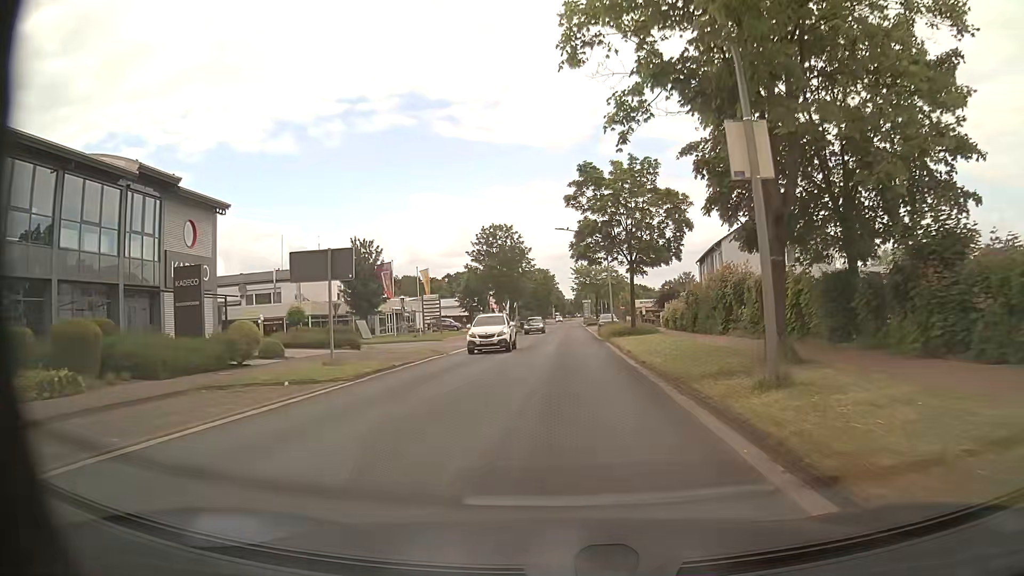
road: unclassified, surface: asphalt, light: Day
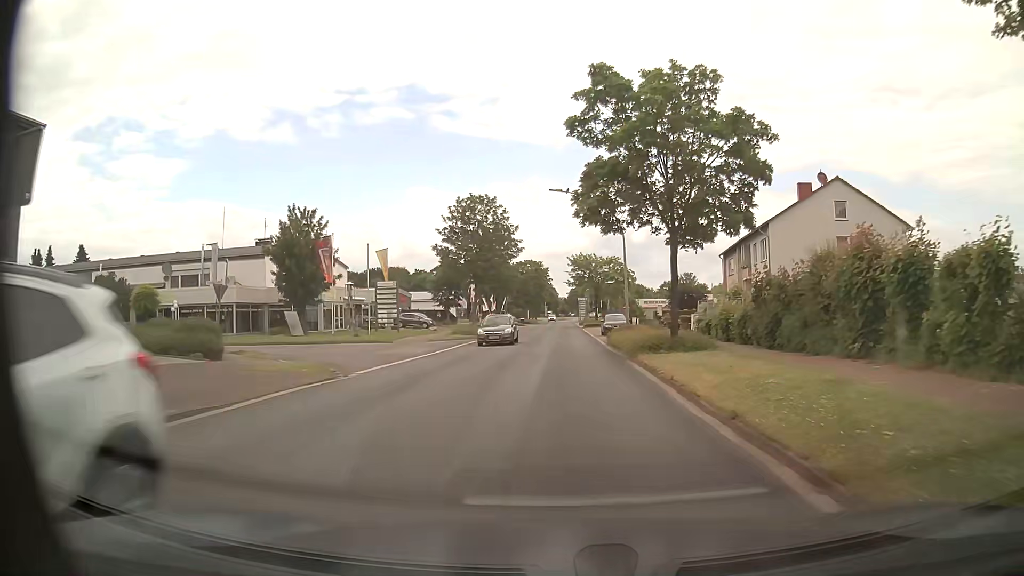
(0.0, +14.6) m; +1°
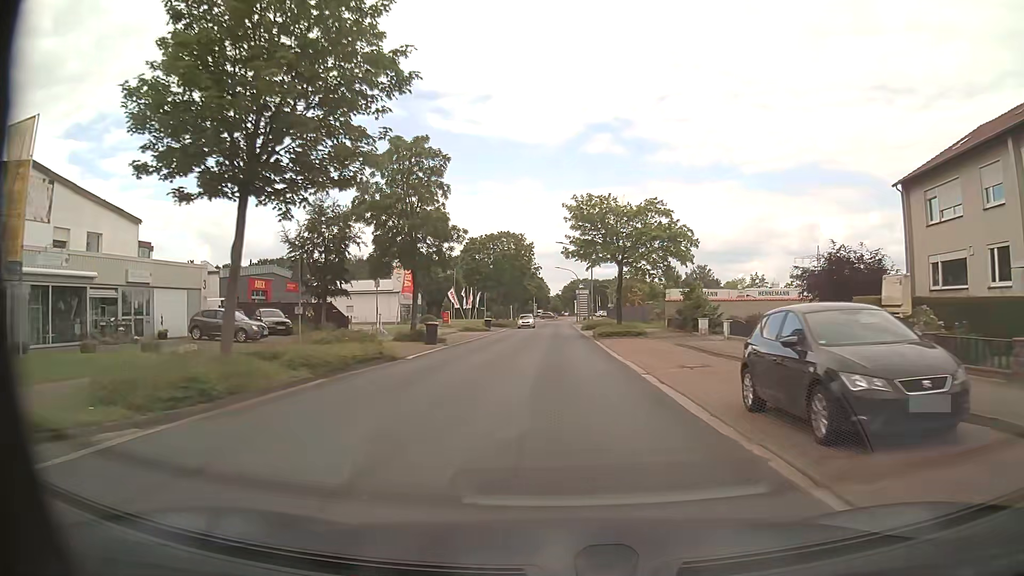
(+0.2, +38.7) m; +1°
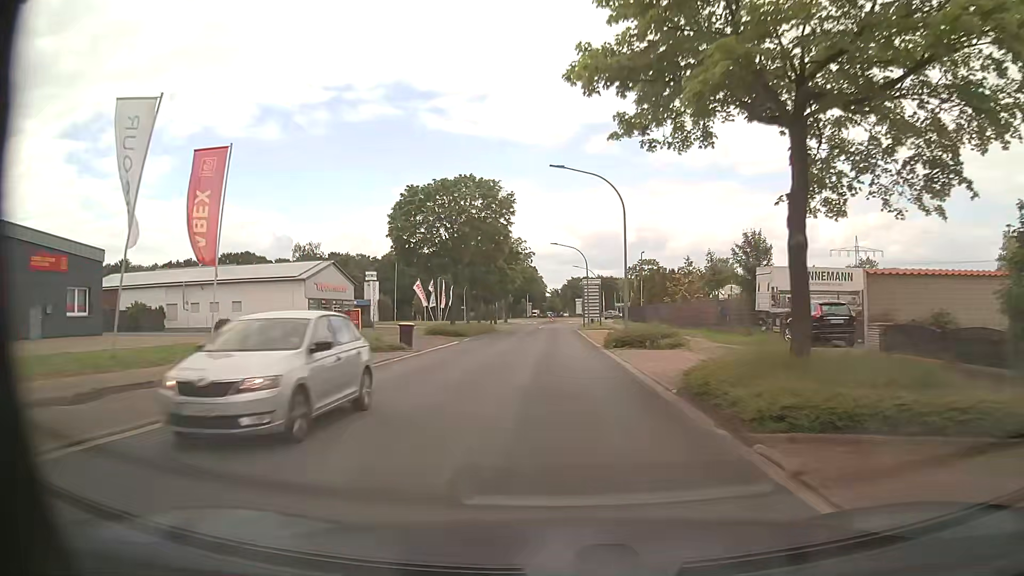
(+0.1, +31.9) m; 0°
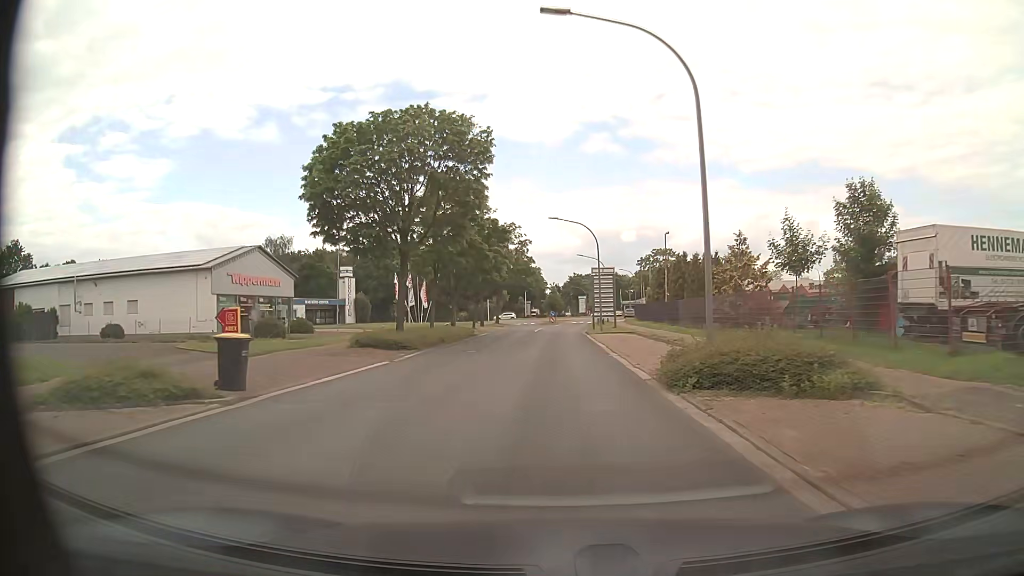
(-0.1, +15.9) m; 0°
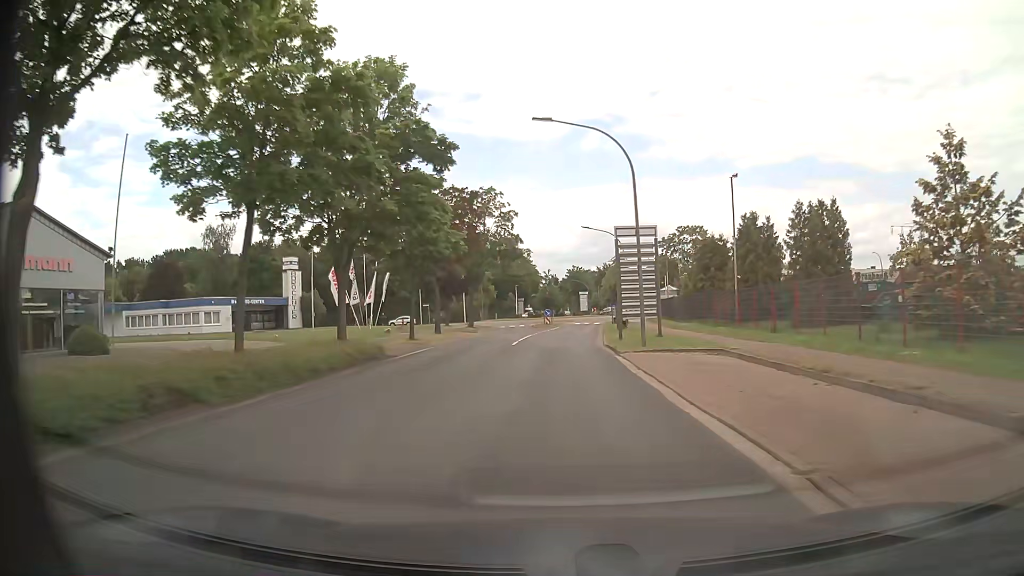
(-0.3, +23.4) m; -1°
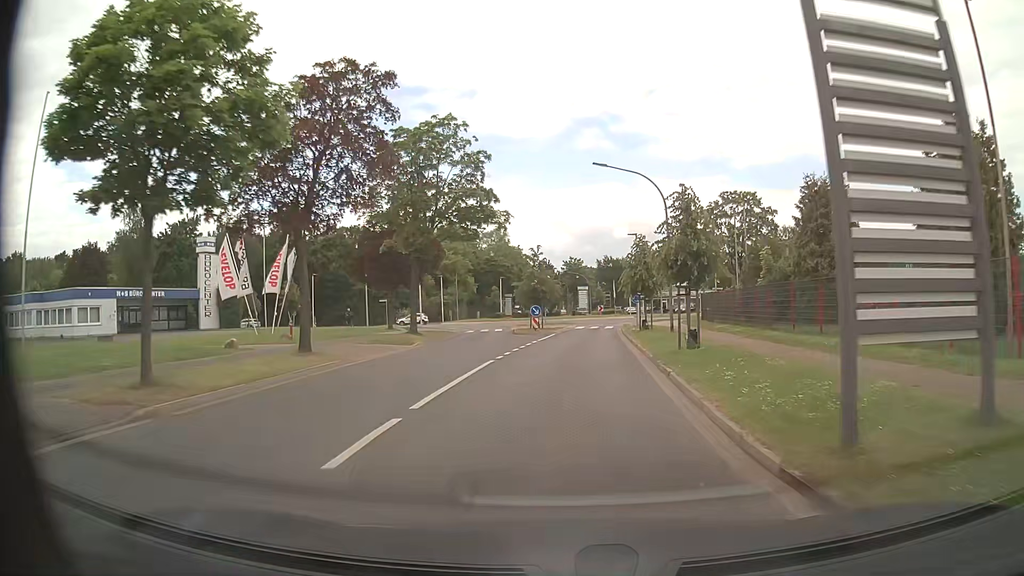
(0.0, +22.3) m; 0°
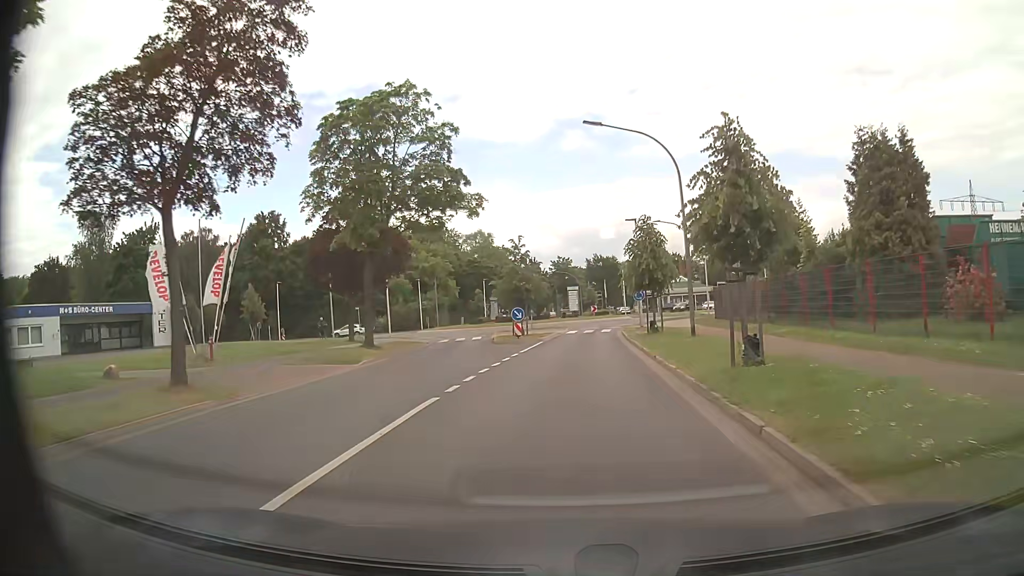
(+0.1, +7.0) m; +1°
(0, +10) (0, +20) (+1, +30) (+2, +40) (+4, +49) (+9, +58) (+10, +68) (+4, +76) (-6, +78) (-15, +75) m
